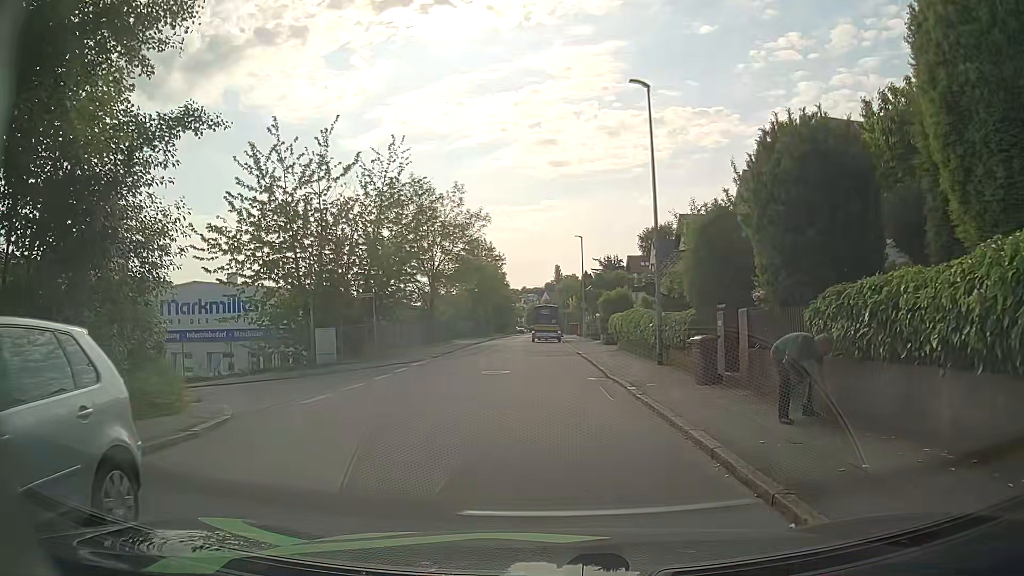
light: Day
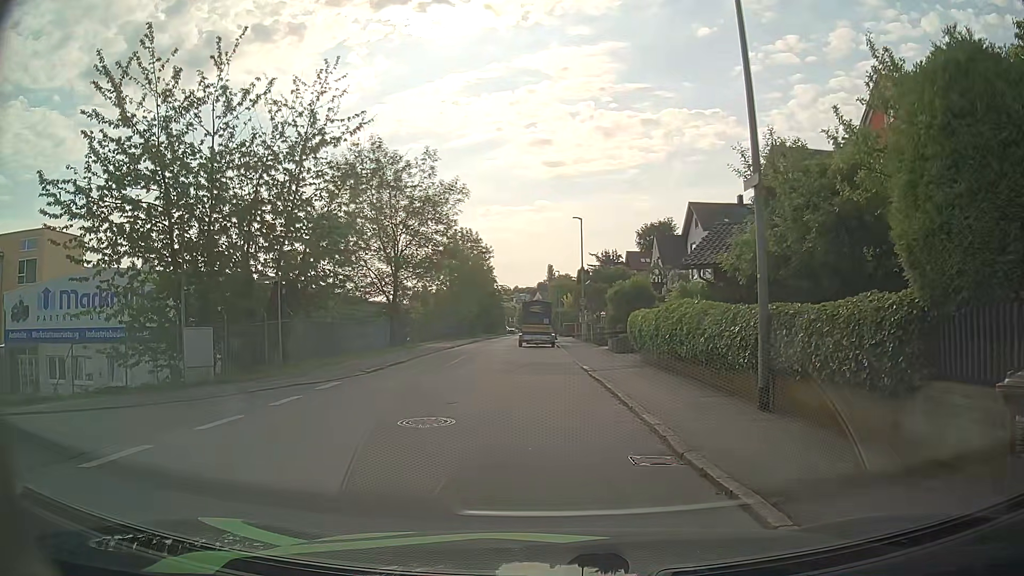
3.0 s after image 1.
(0.0, +9.6) m; 0°
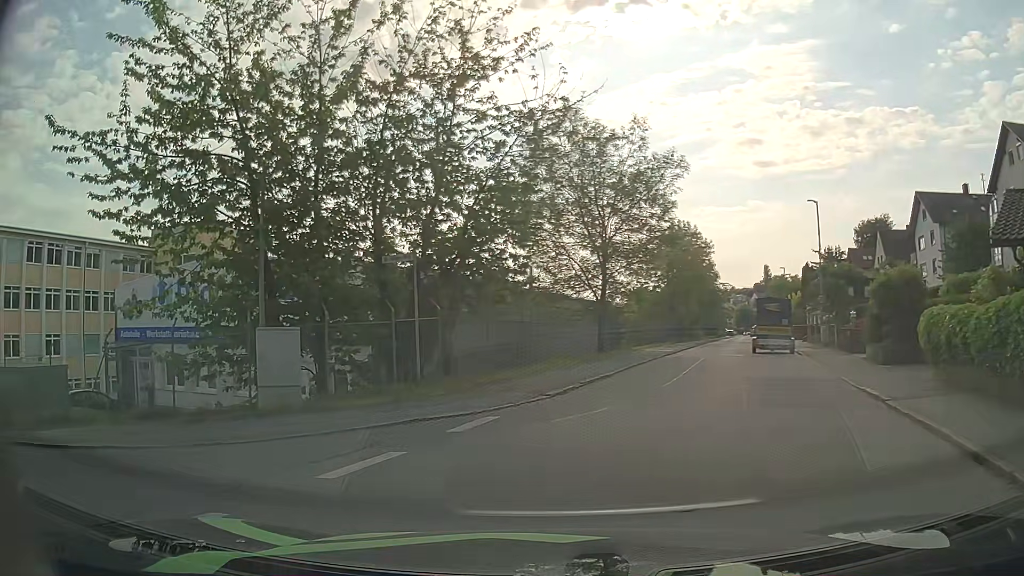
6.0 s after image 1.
(-0.5, +6.5) m; -20°
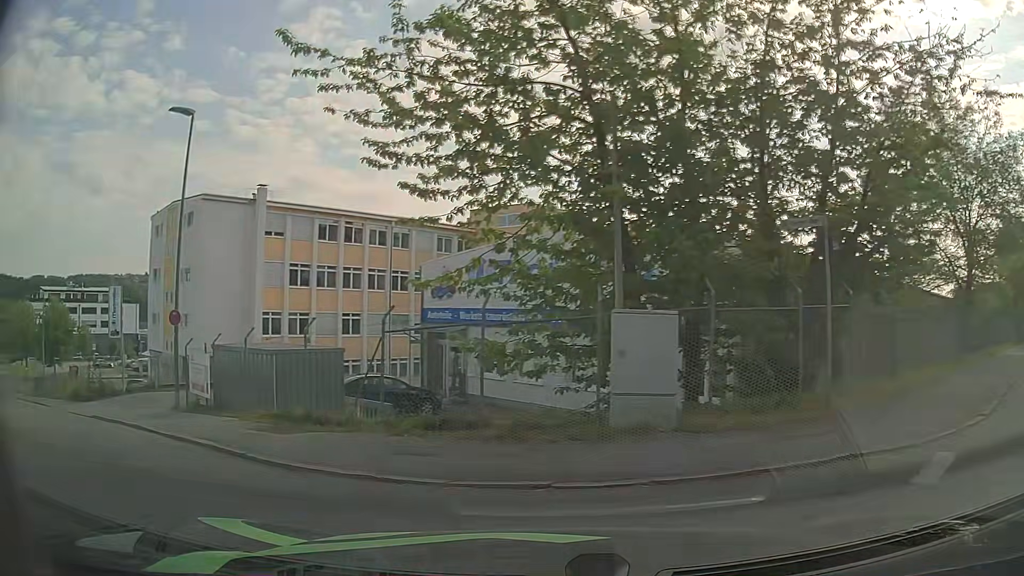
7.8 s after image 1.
(-0.8, +3.5) m; -28°
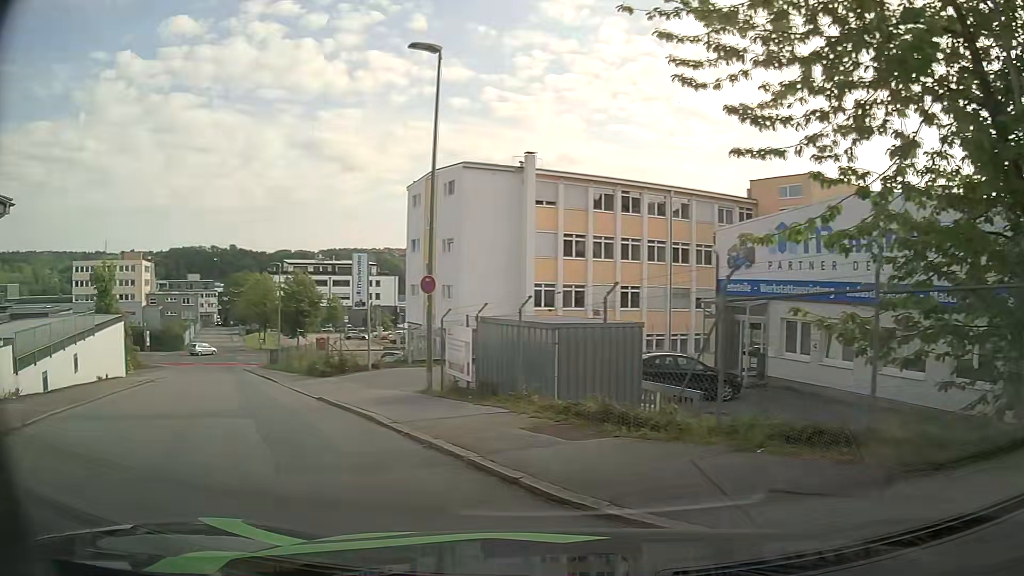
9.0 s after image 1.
(-0.5, +2.9) m; -23°
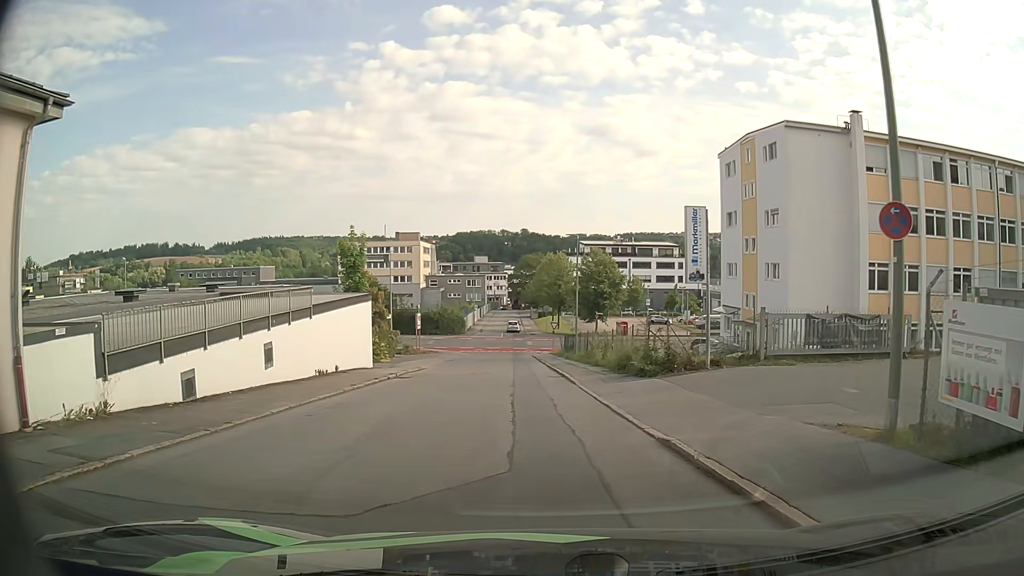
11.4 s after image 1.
(-2.1, +7.5) m; -23°
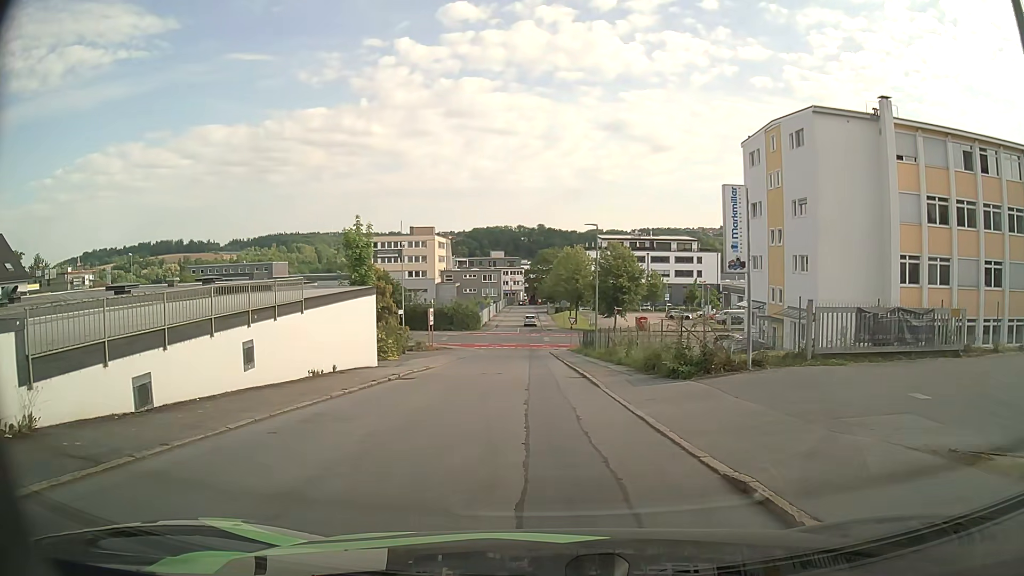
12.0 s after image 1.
(0.0, +2.5) m; -2°
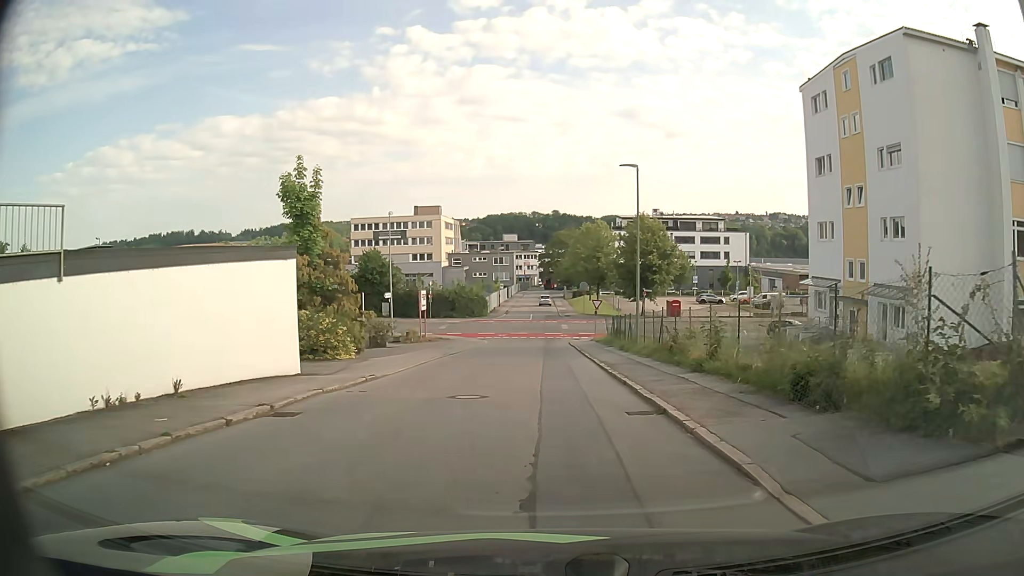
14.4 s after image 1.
(-0.1, +11.9) m; -1°
